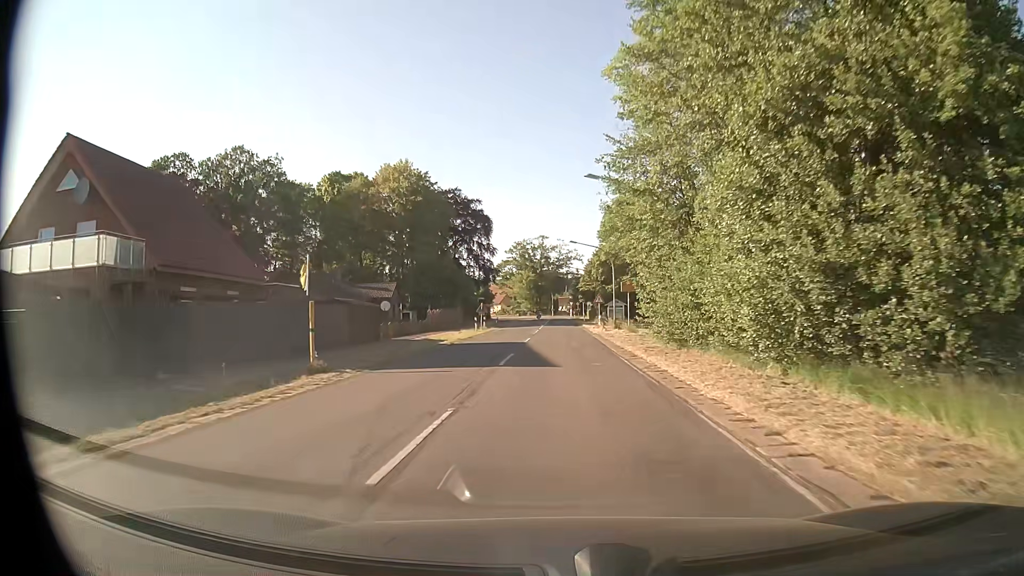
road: secondary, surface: asphalt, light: Day
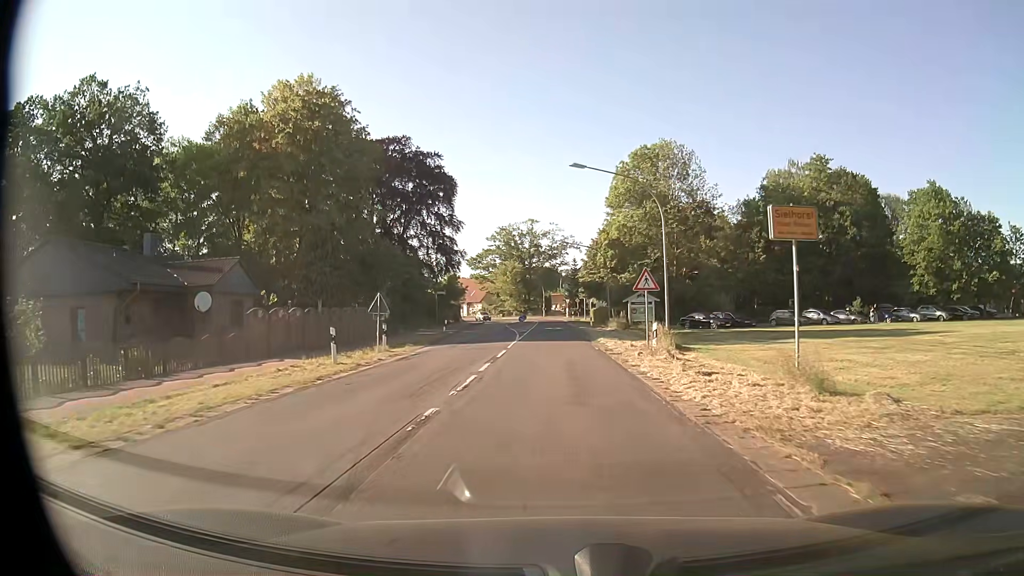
(+0.1, +31.0) m; +1°
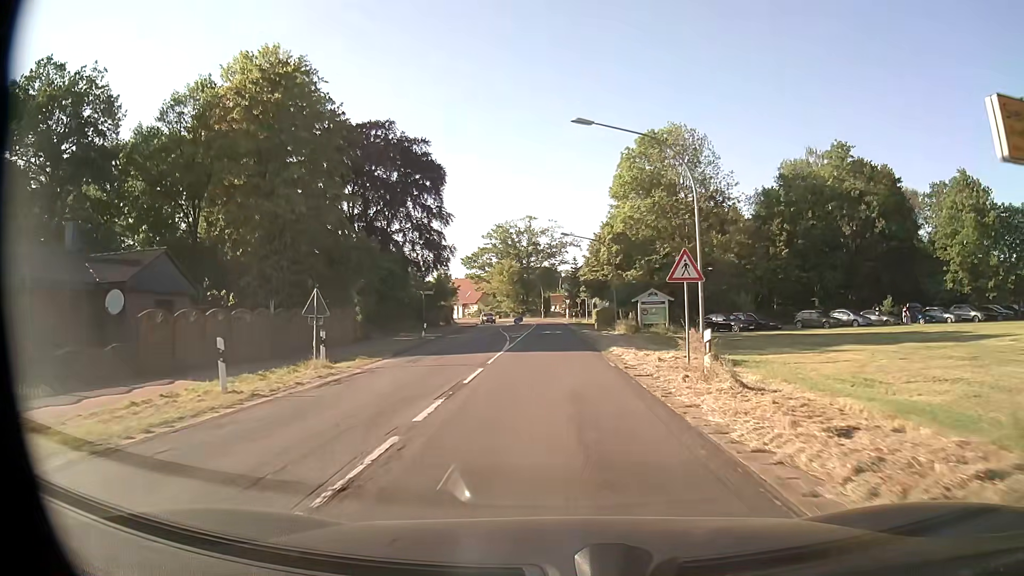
(0.0, +6.8) m; 0°
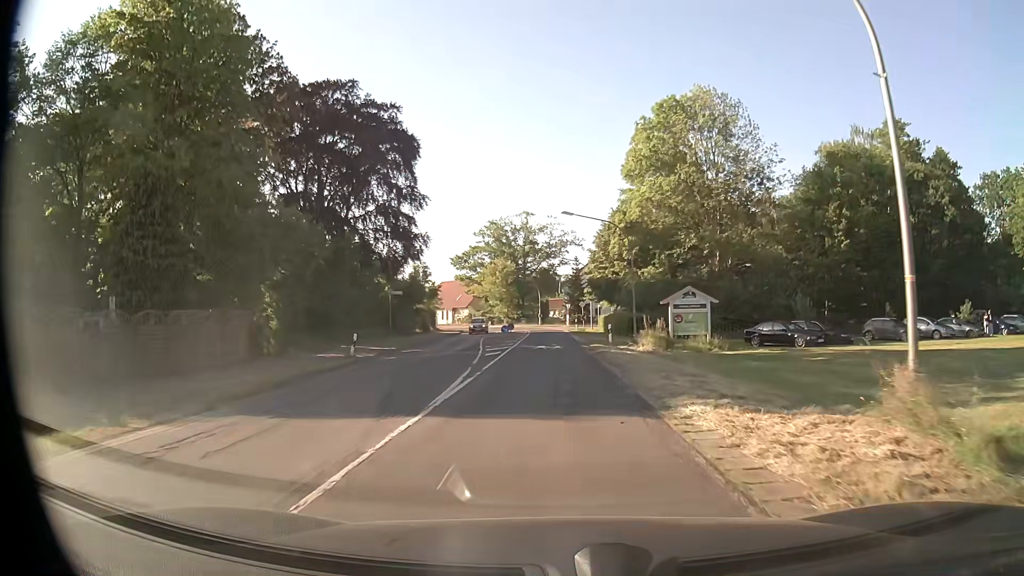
(0.0, +13.3) m; 0°
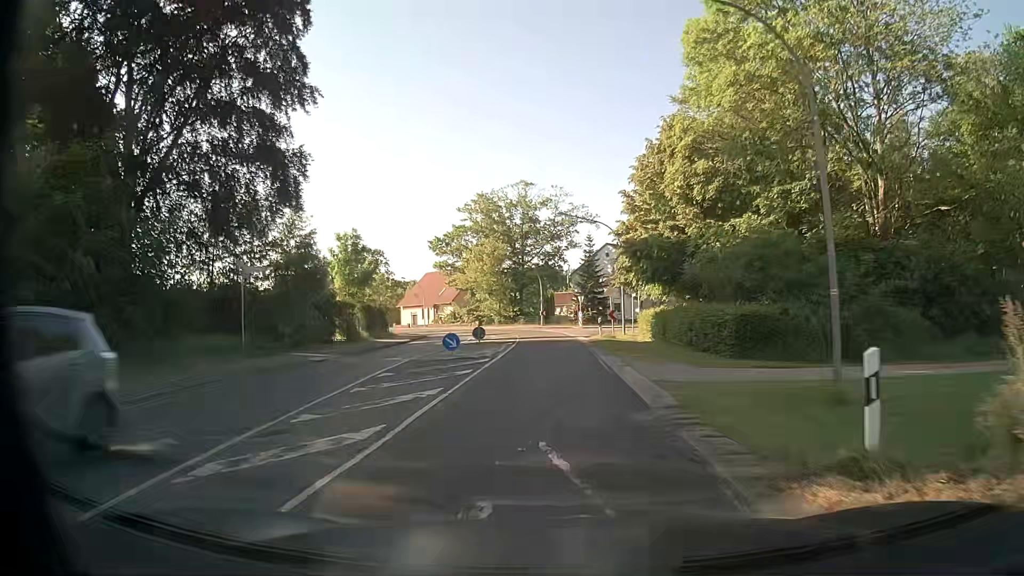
(-0.1, +27.3) m; 0°
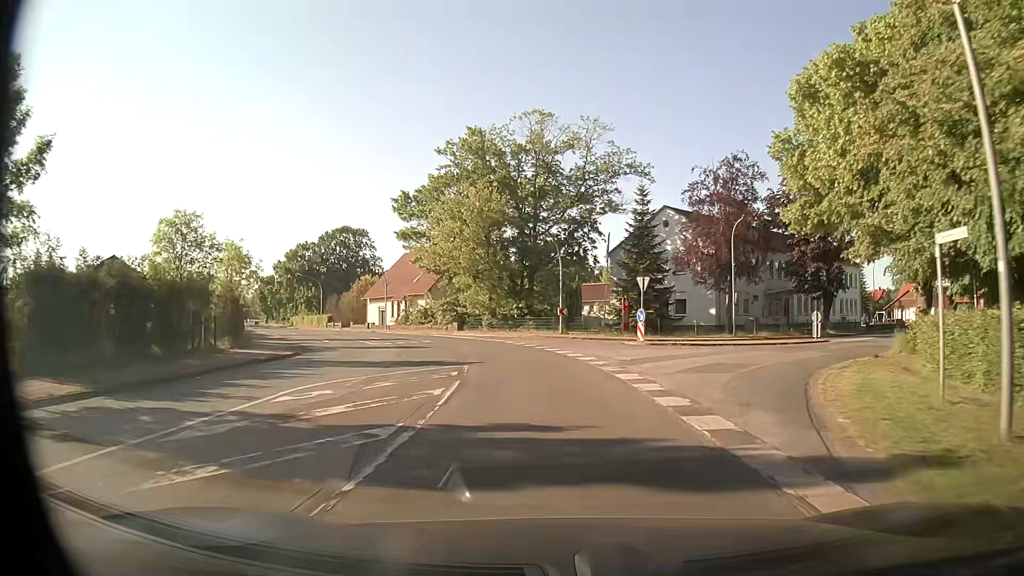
(-0.6, +34.5) m; -2°
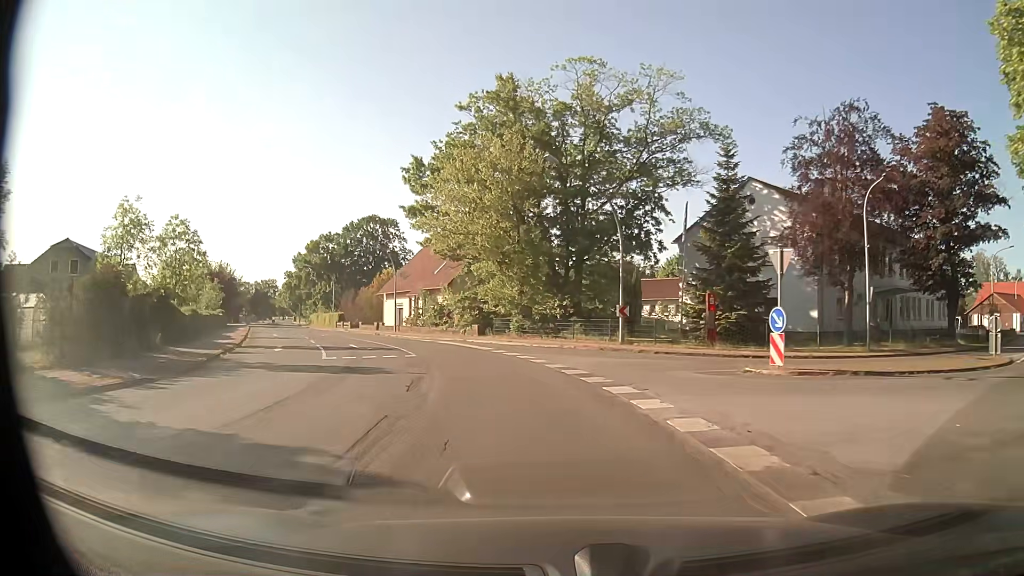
(-0.3, +14.1) m; -4°
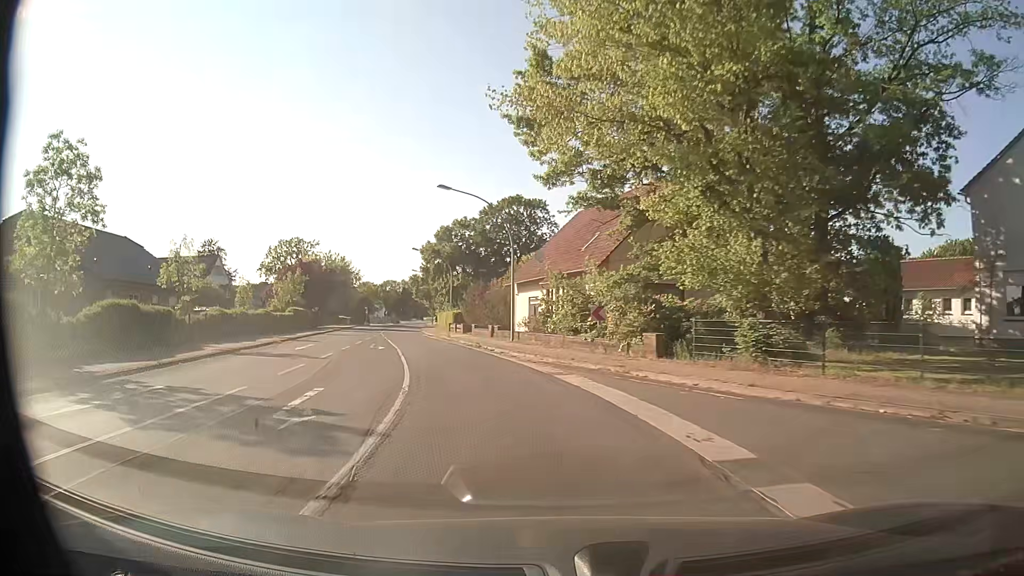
(-2.4, +21.5) m; -14°
(-1, +10) (-2, +20) (-5, +29) (-8, +39) (-11, +49) (-13, +58) (-15, +68) (-17, +78) (-19, +88) (-21, +98) m
